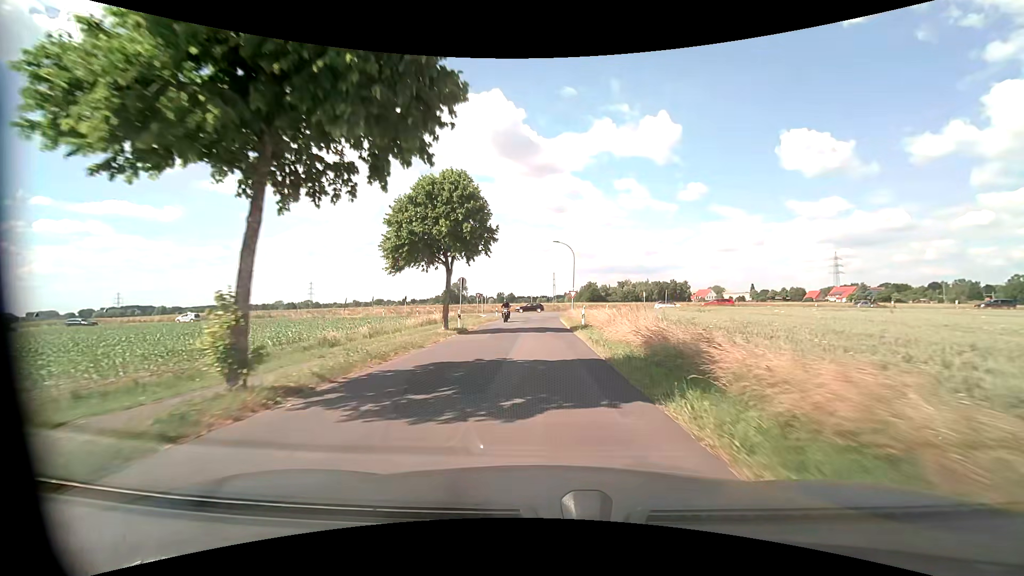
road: residential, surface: asphalt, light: Day
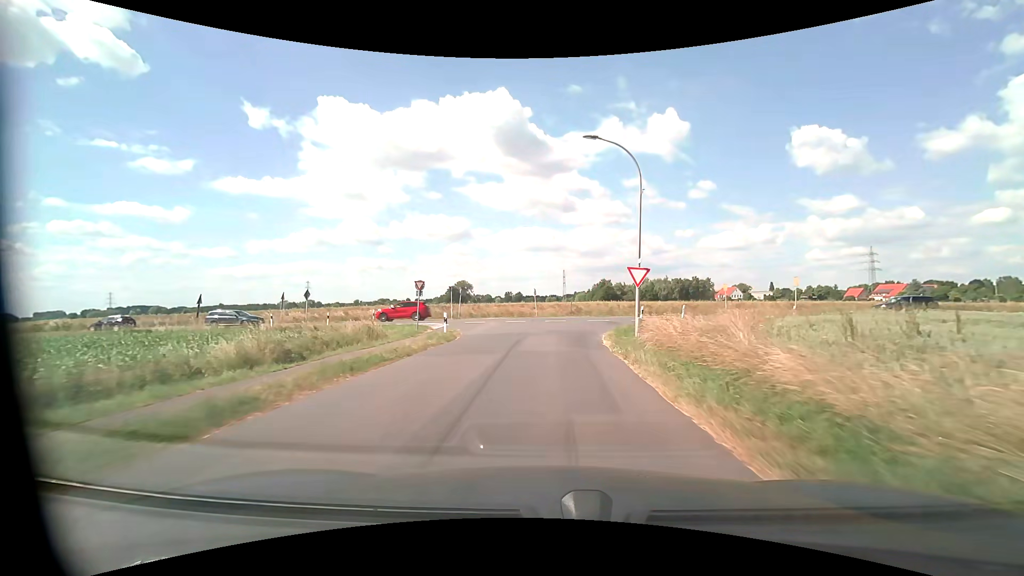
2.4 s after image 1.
(-0.4, +30.6) m; -1°
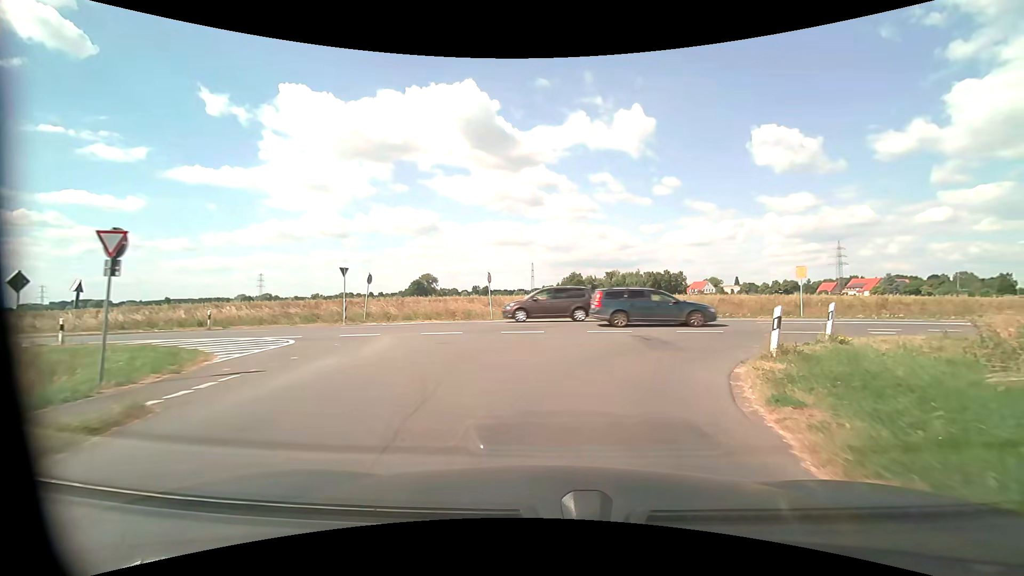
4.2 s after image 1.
(+0.3, +18.3) m; +3°
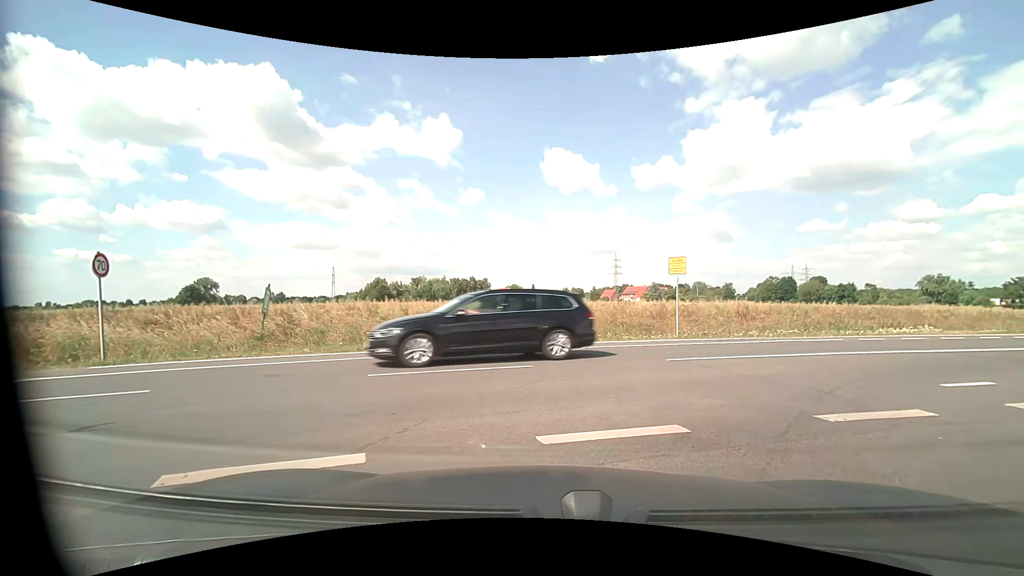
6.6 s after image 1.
(+2.0, +12.7) m; +22°
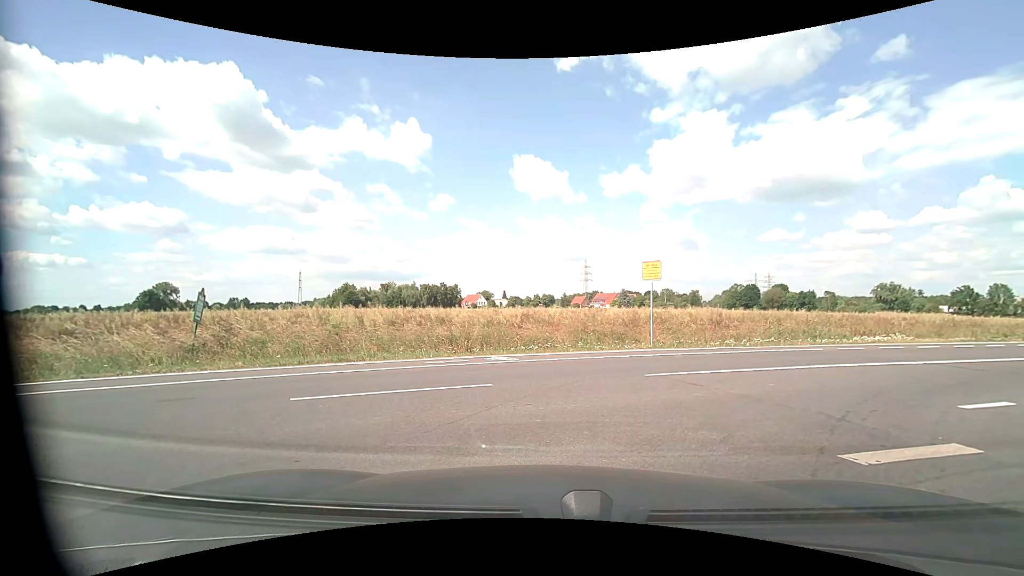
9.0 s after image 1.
(0.0, +1.2) m; +1°
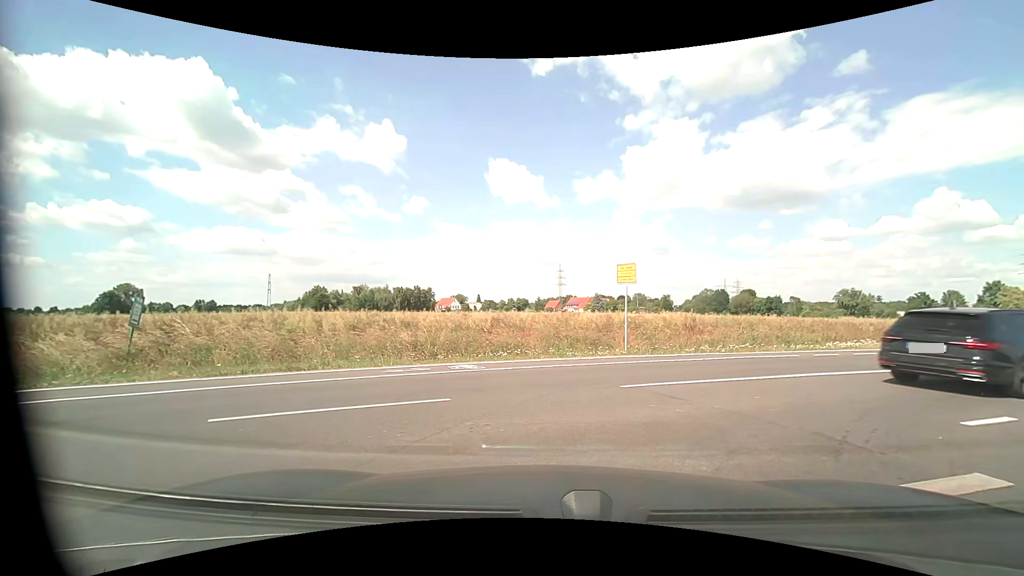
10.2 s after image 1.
(0.0, +1.0) m; +4°
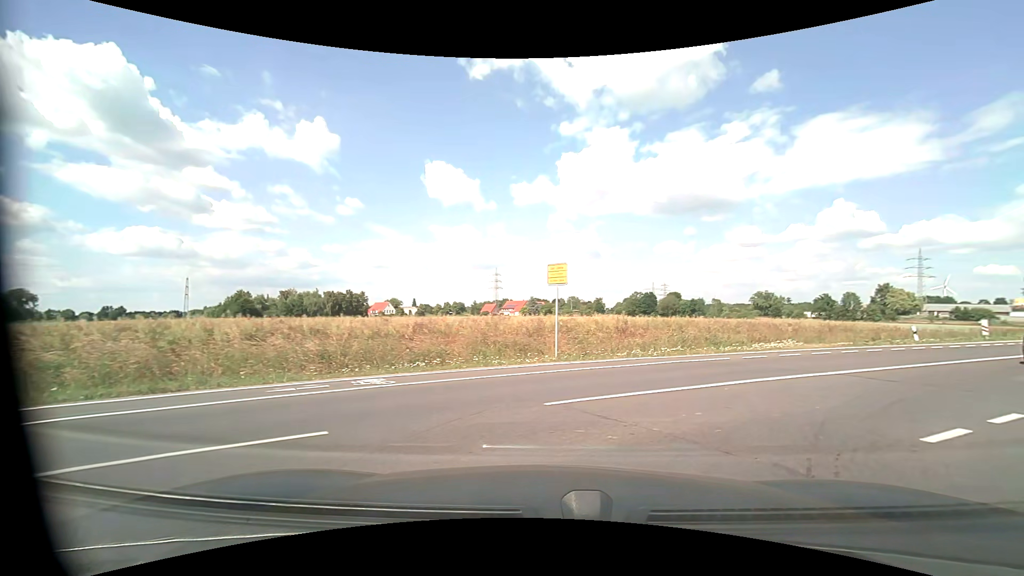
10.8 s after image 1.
(+0.1, +1.6) m; +8°
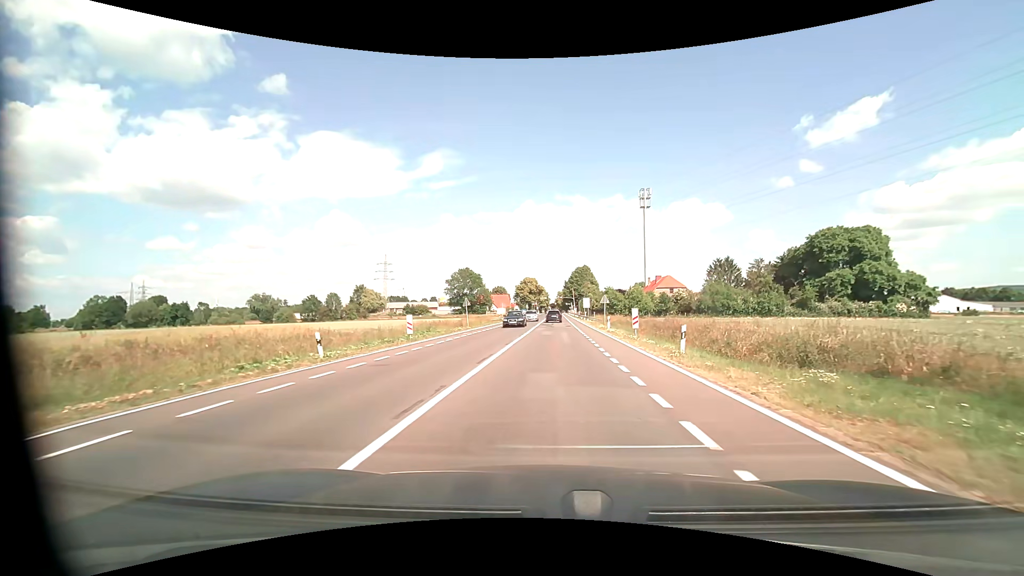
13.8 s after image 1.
(+10.8, +14.8) m; +52°
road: tertiary
(0, +10) (0, +20) (+1, +30) (+1, +40) (+1, +50) (+1, +60) (+2, +70) (+2, +80) (+2, +90) (+2, +100) m
